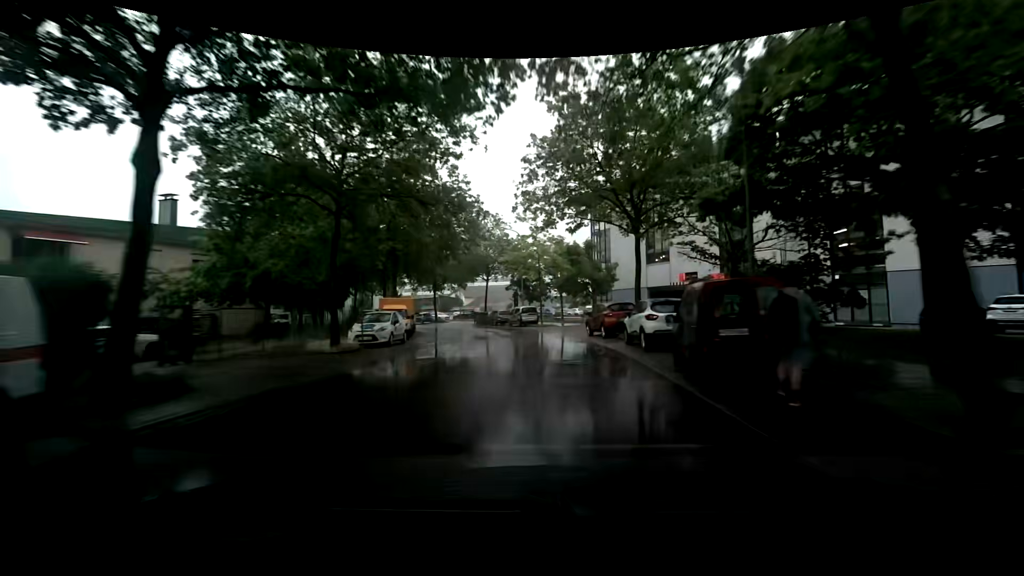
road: tertiary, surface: asphalt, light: Day
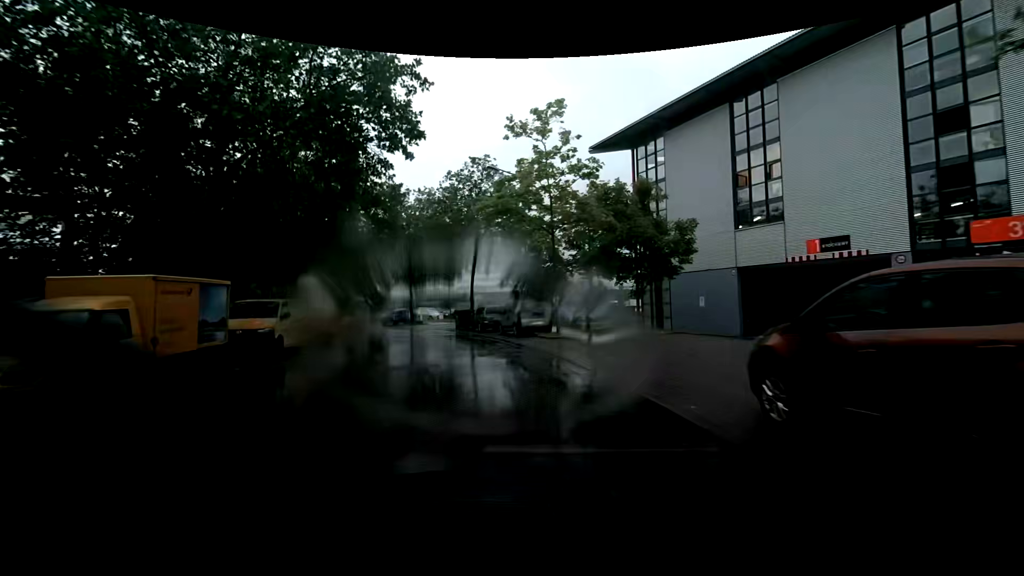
(+0.5, +19.1) m; 0°
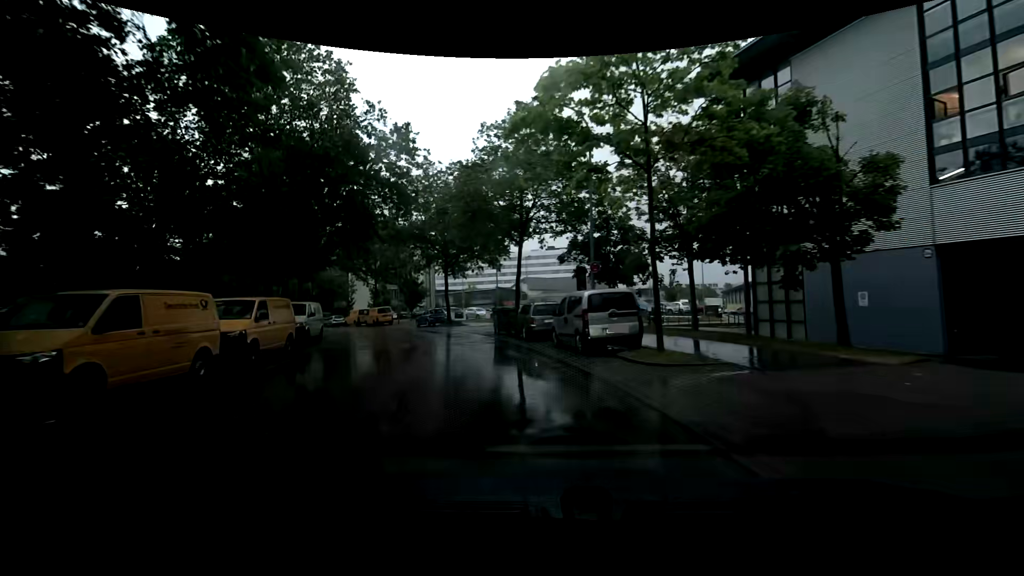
(-0.1, +9.1) m; -3°
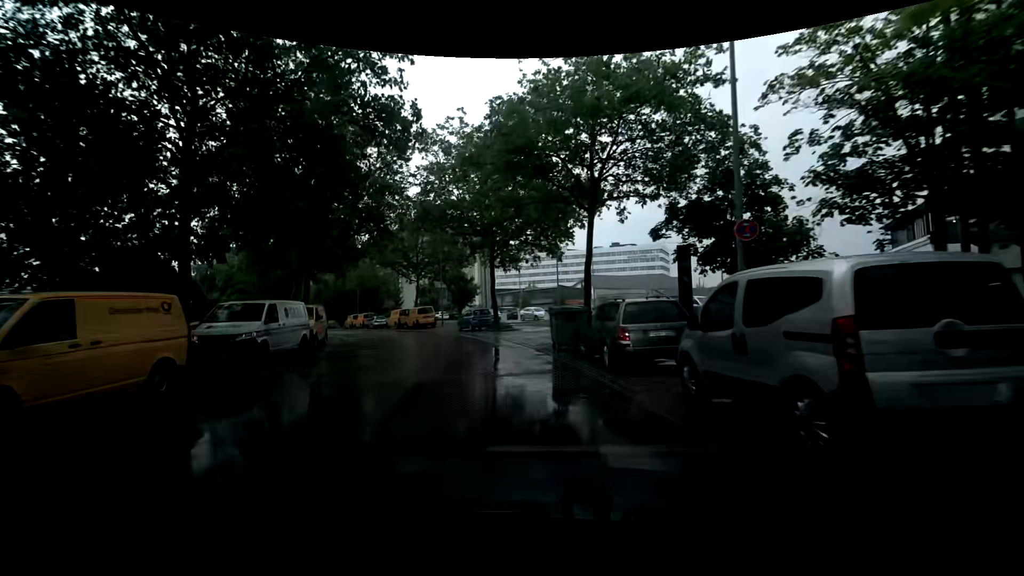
(-0.9, +8.7) m; -9°
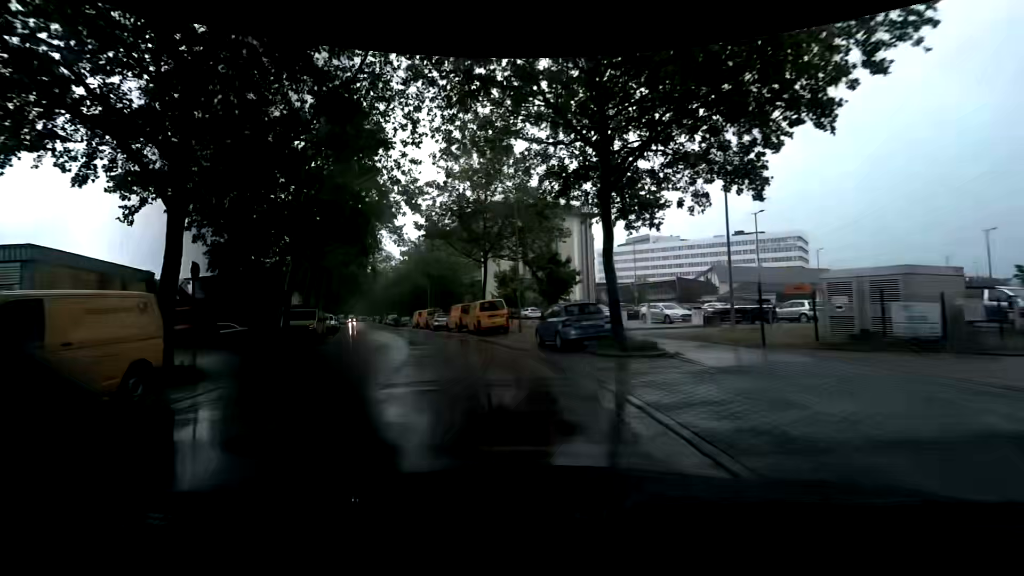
(-2.4, +17.4) m; -13°
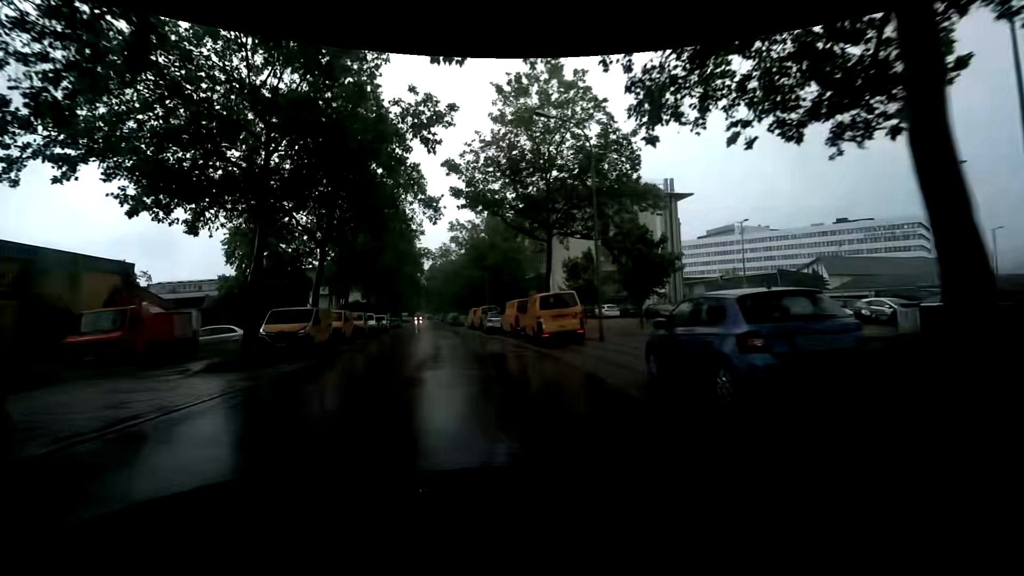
(-0.3, +9.1) m; -6°
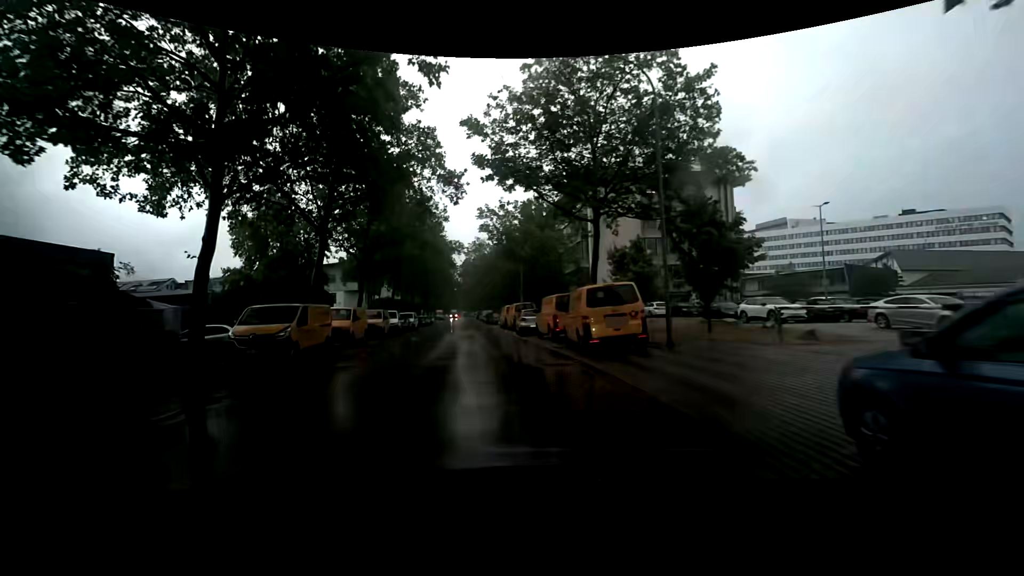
(-0.1, +4.6) m; -2°
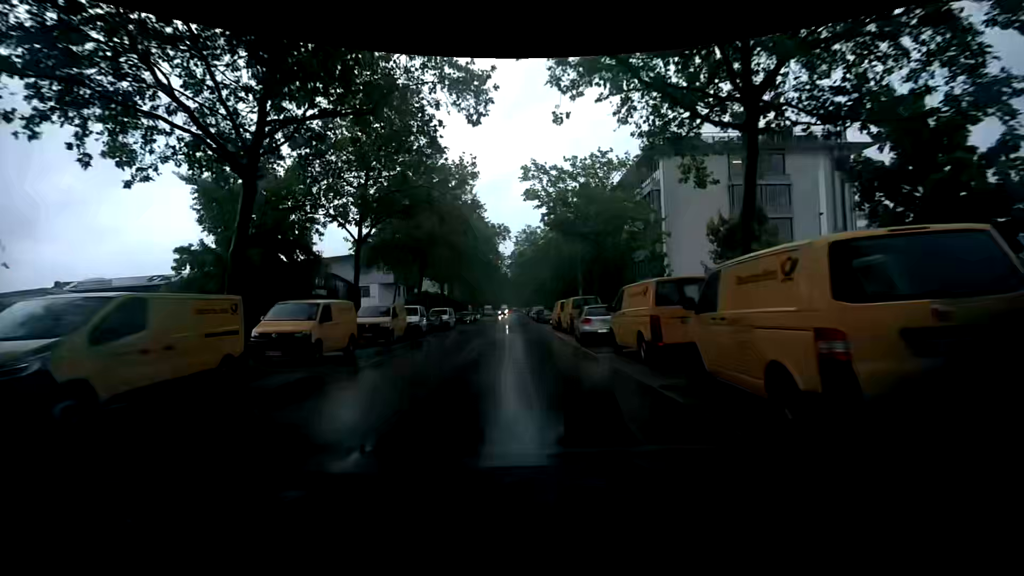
(-0.7, +9.4) m; -8°
(0, +10) (-1, +20) (-2, +30) (-3, +40) (-4, +50) (-5, +60) (-7, +70) (-8, +80) (-10, +89) (-11, +99) m
